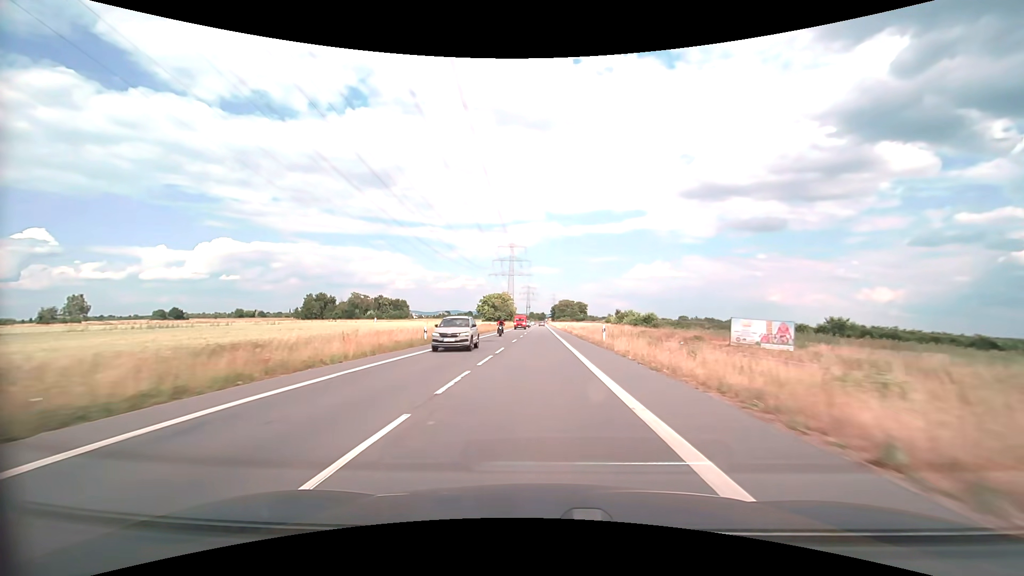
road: secondary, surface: asphalt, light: Day
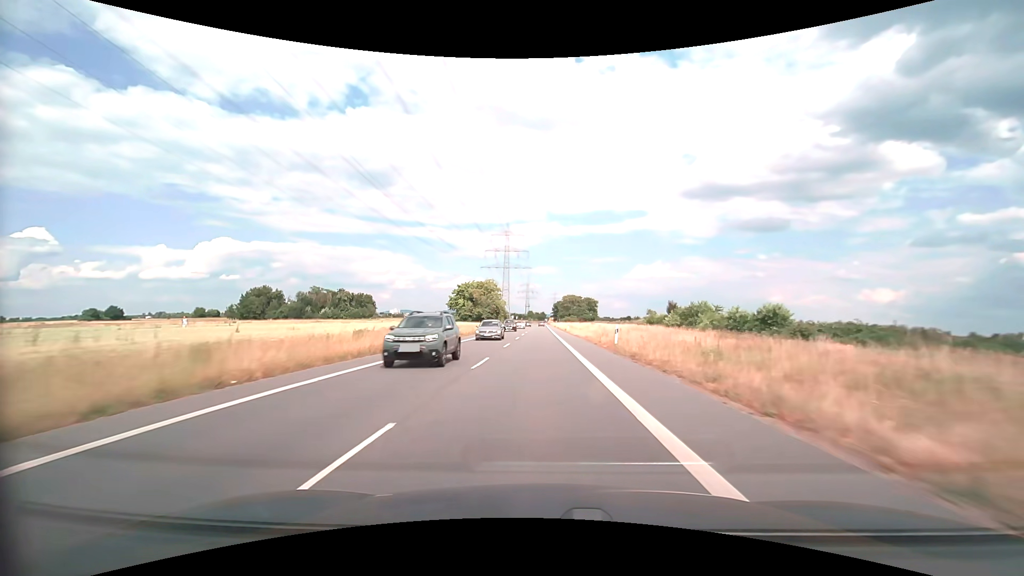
(-0.1, +55.4) m; 0°
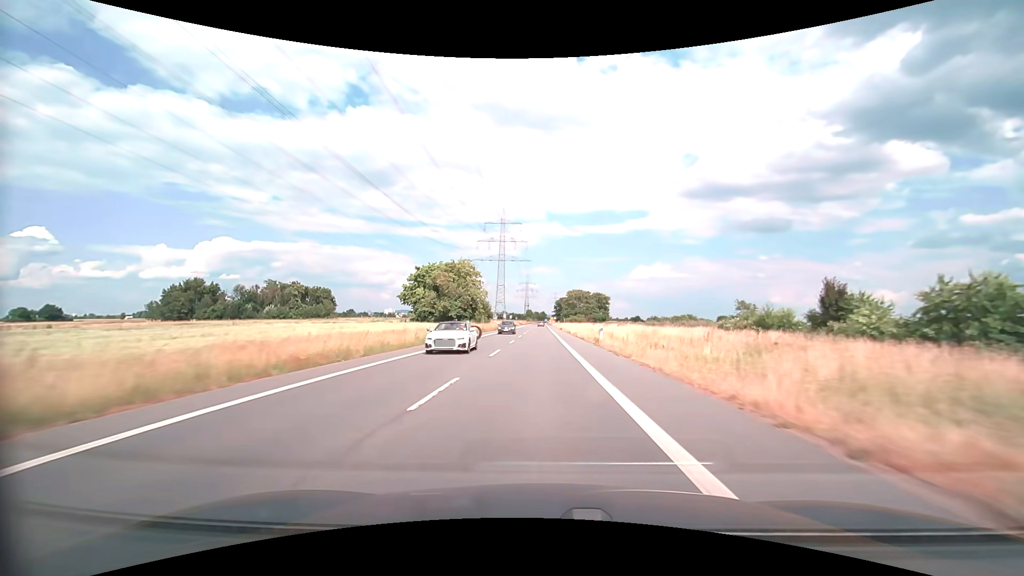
(0.0, +42.8) m; 0°
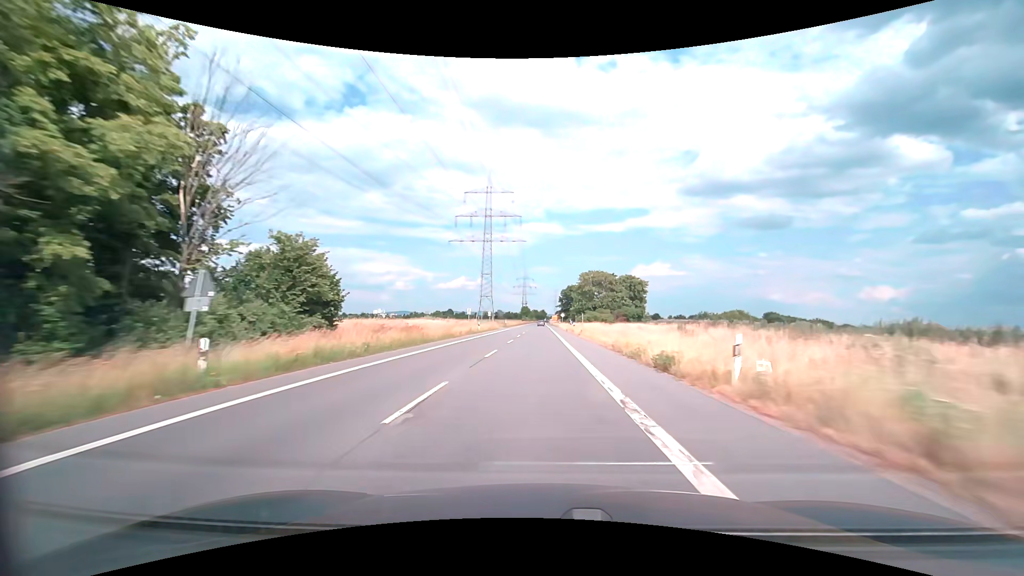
(0.0, +73.2) m; 0°
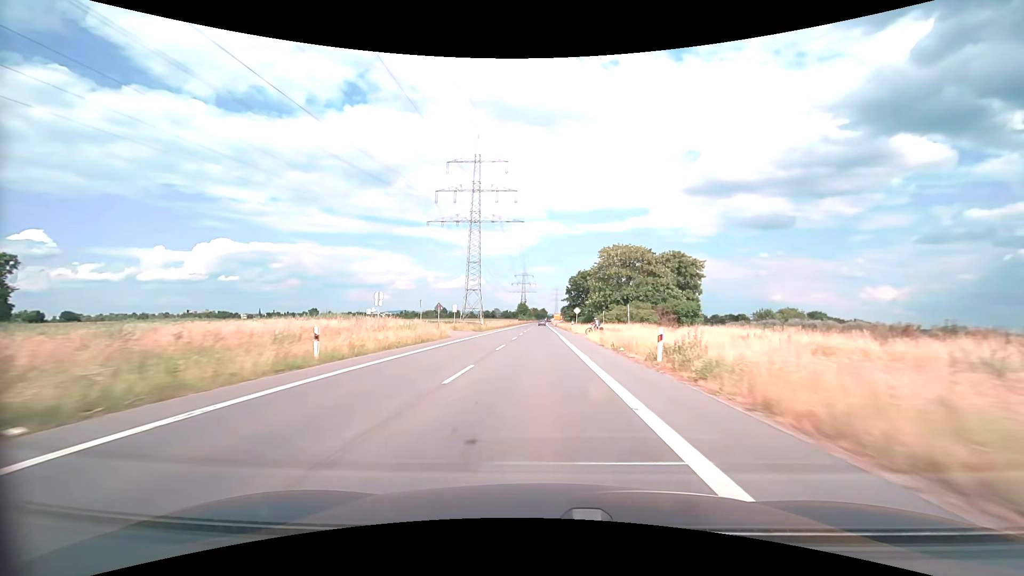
(0.0, +44.1) m; 0°
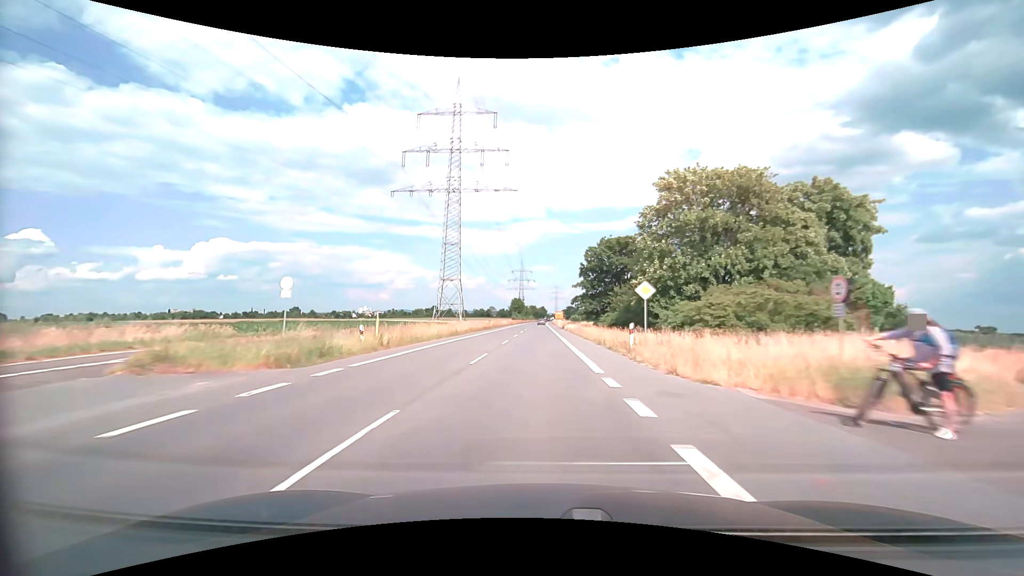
(+0.2, +43.4) m; 0°
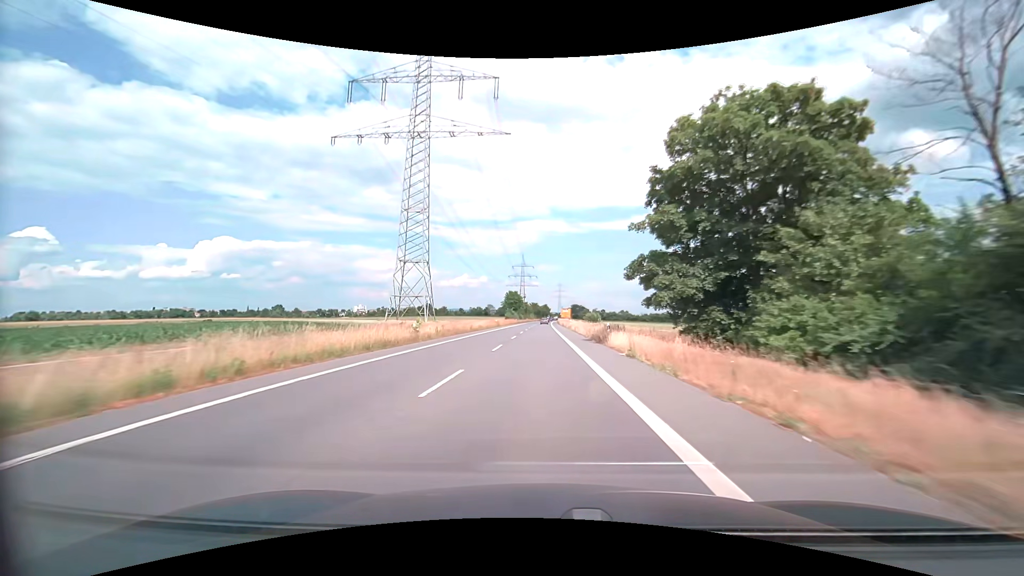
(-0.1, +42.6) m; 0°
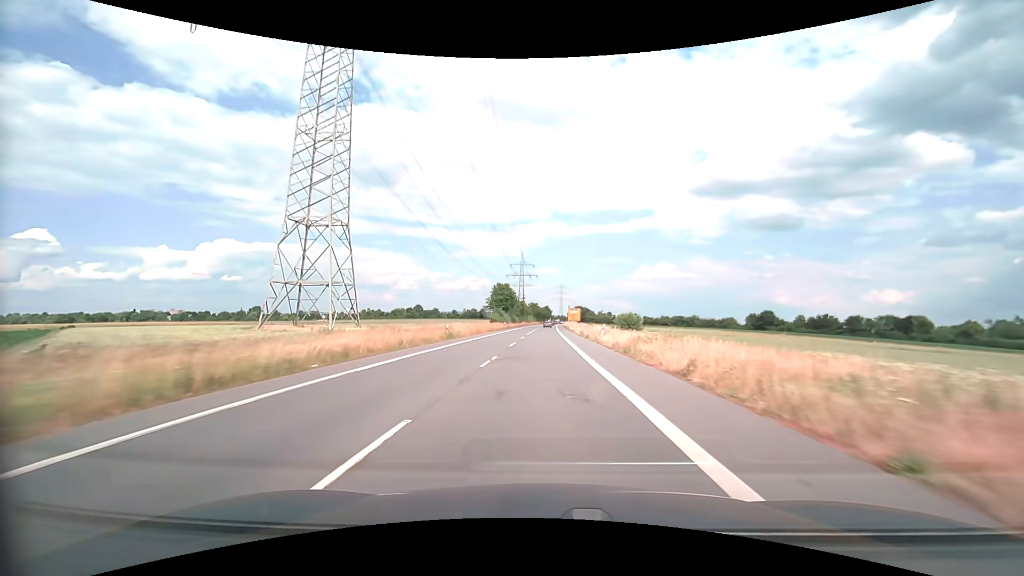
(-0.1, +41.9) m; 0°
(0, +10) (0, +20) (0, +30) (0, +40) (0, +50) (0, +60) (0, +70) (+1, +80) (+1, +90) (+1, +100) m
